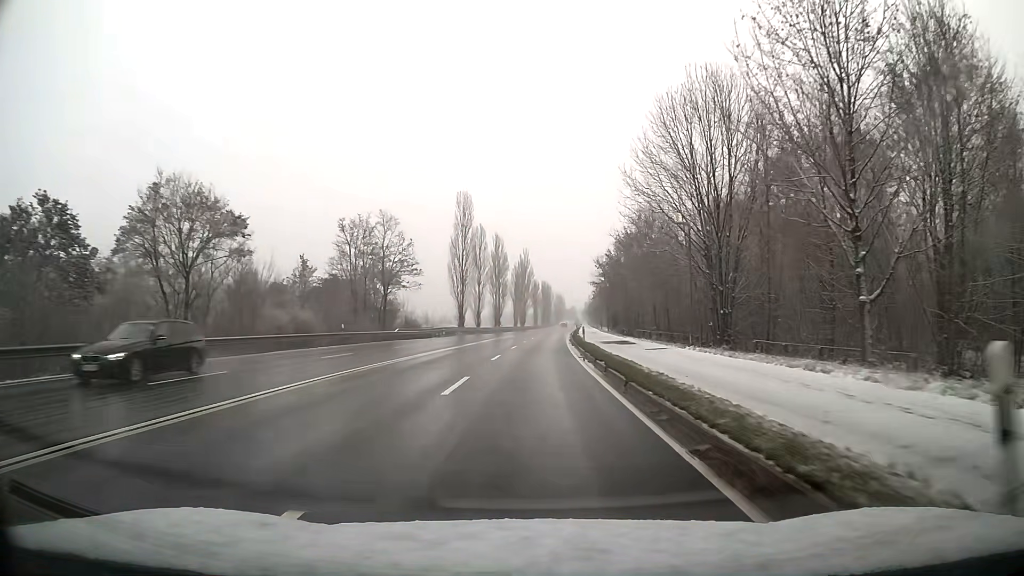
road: primary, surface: asphalt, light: Day
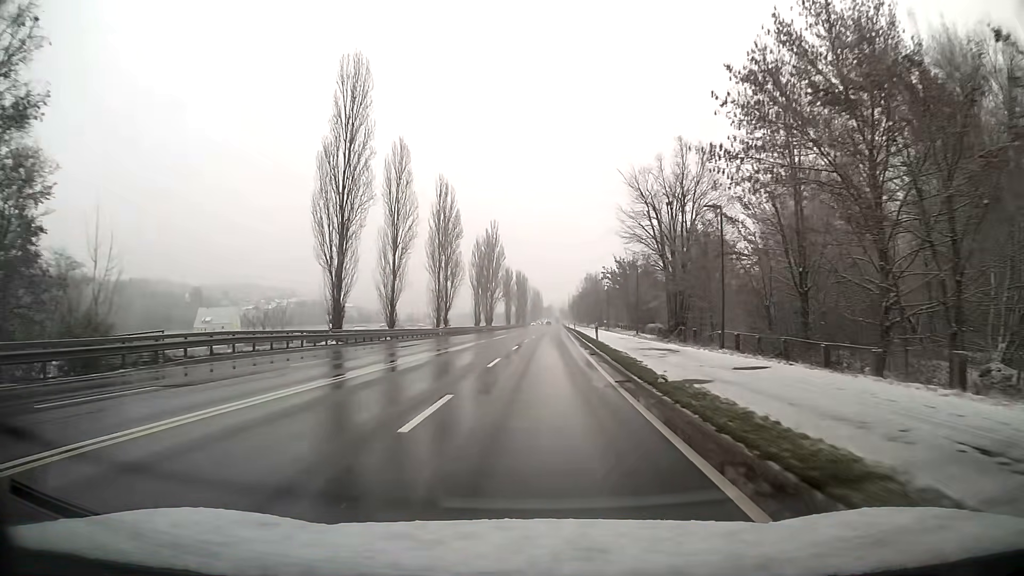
(+1.0, +52.3) m; +2°
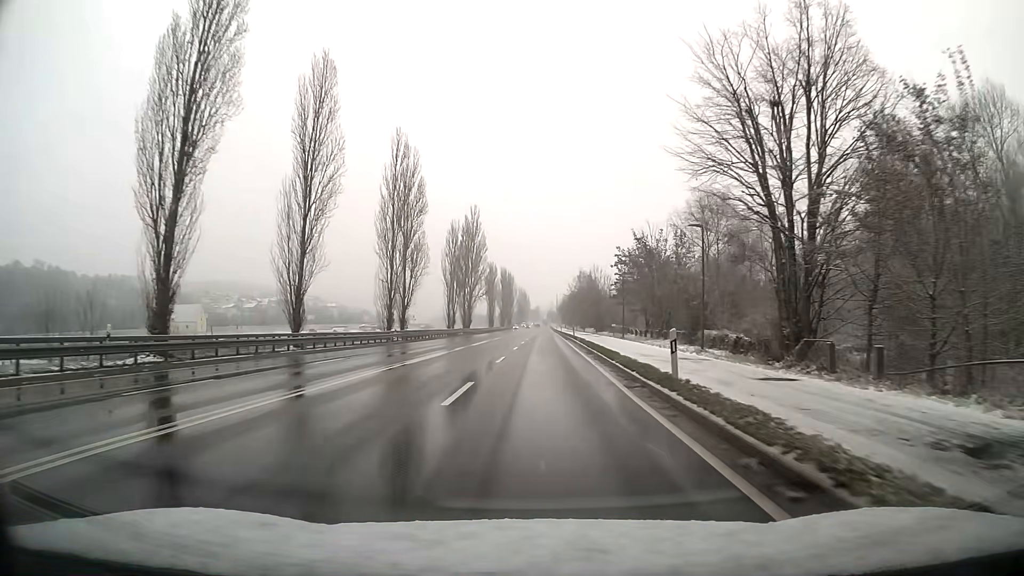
(+0.2, +21.2) m; +1°
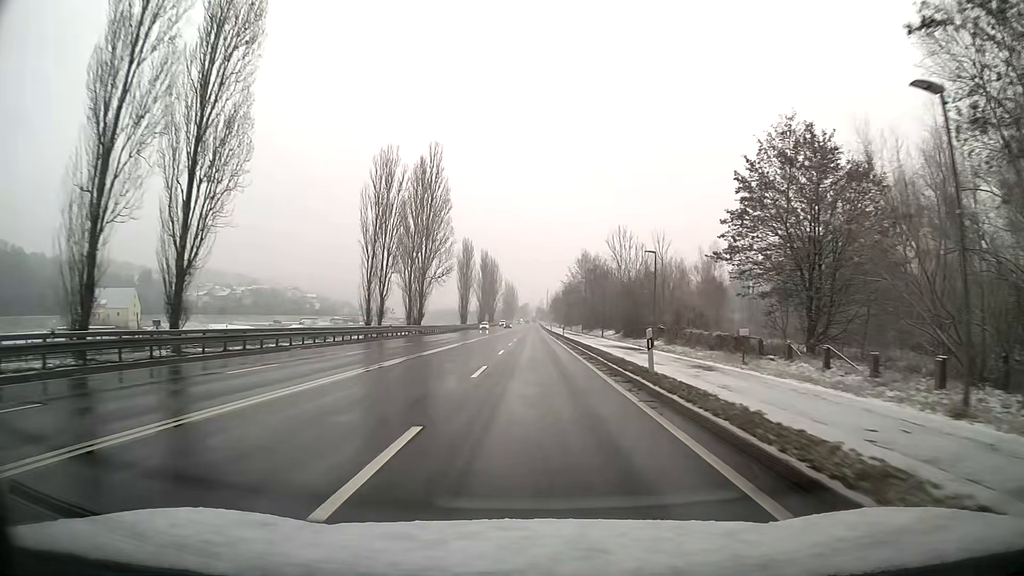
(+0.5, +42.7) m; +1°
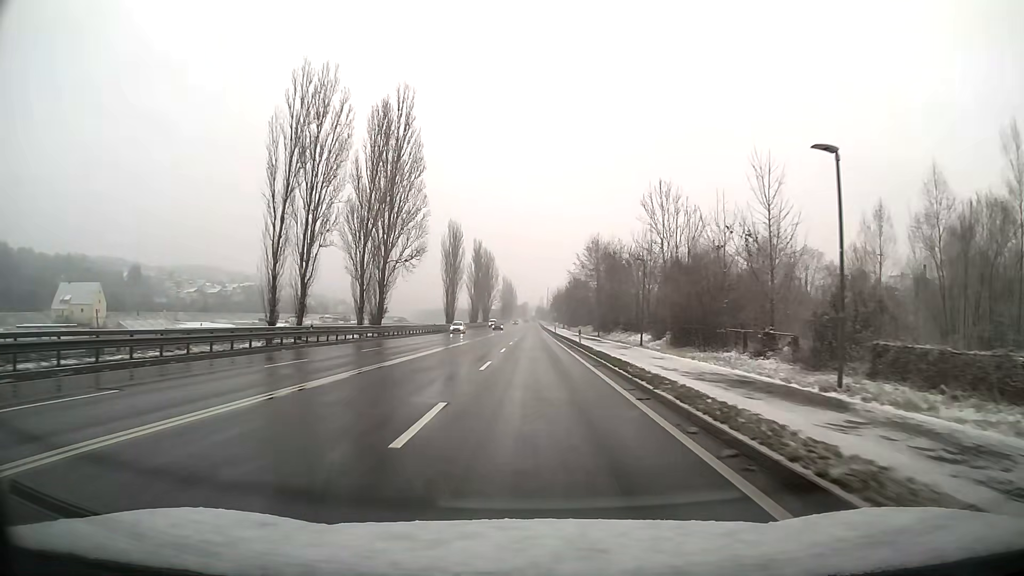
(0.0, +21.5) m; 0°
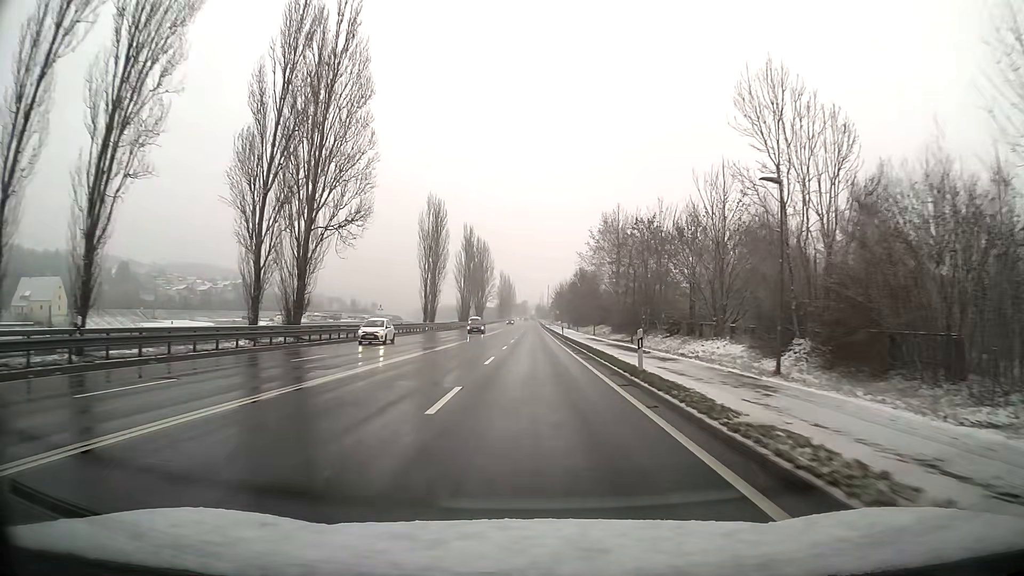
(0.0, +21.6) m; 0°
